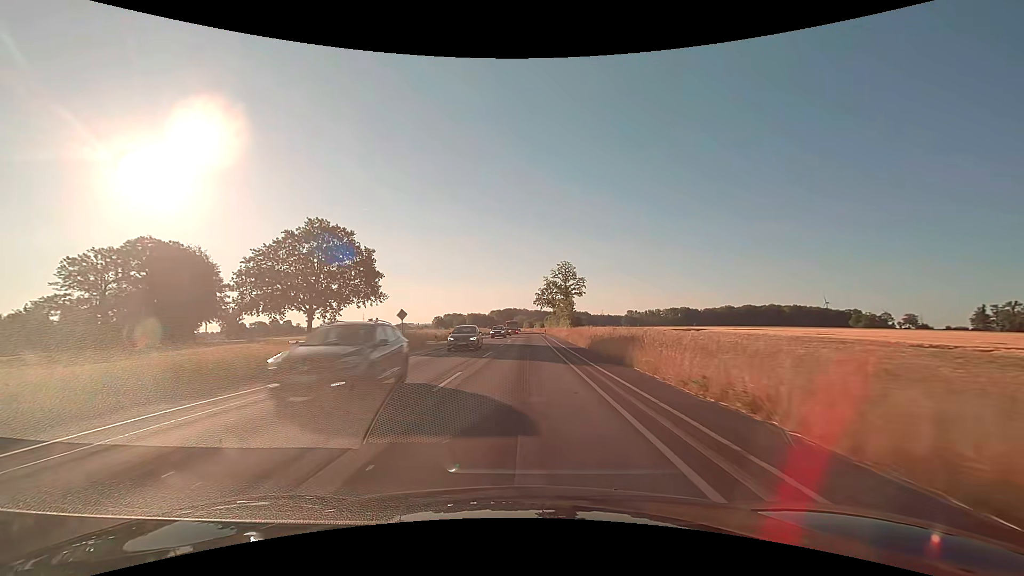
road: secondary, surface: asphalt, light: Day
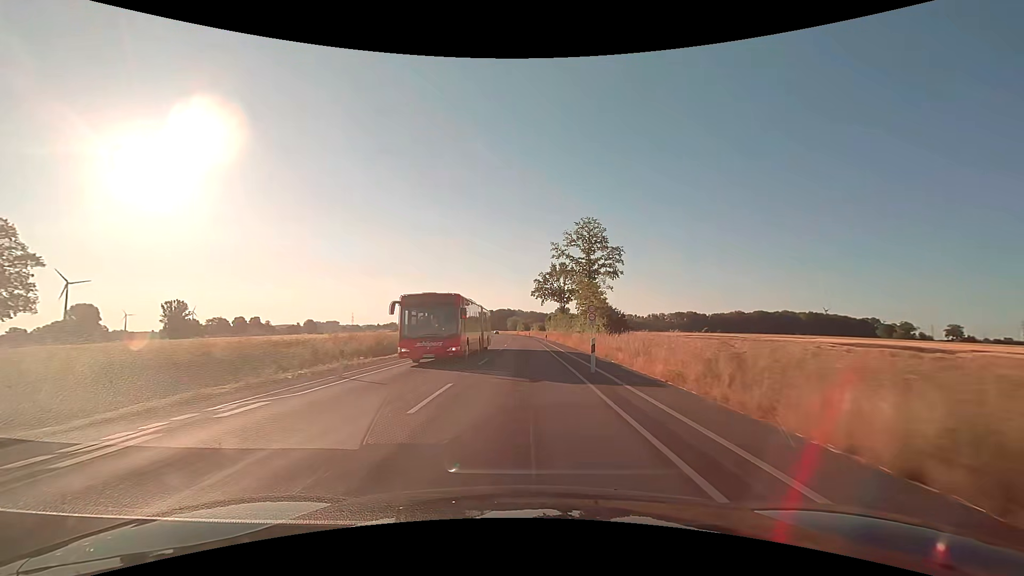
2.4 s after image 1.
(+0.5, +50.1) m; +1°
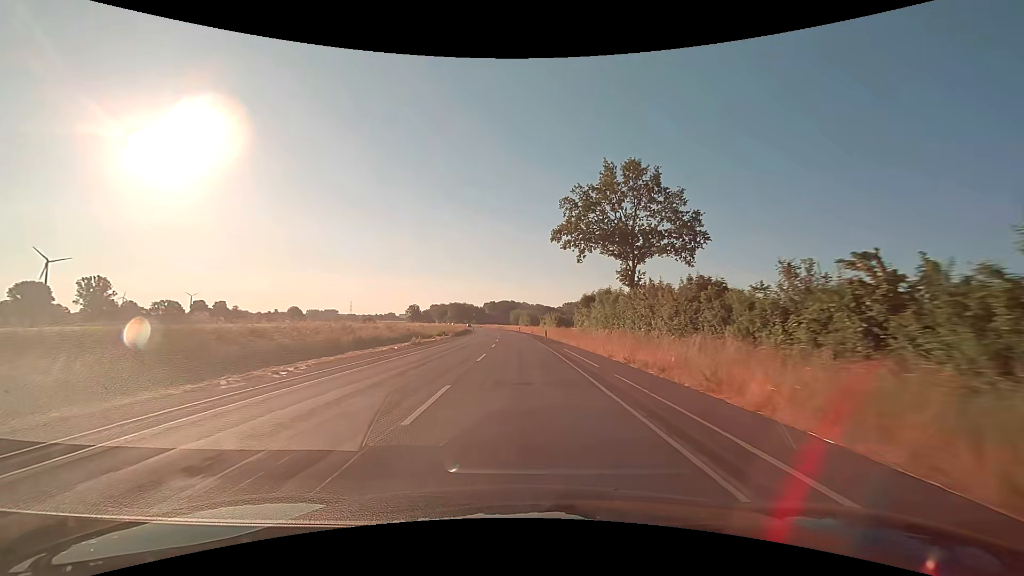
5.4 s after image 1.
(-0.1, +62.7) m; 0°
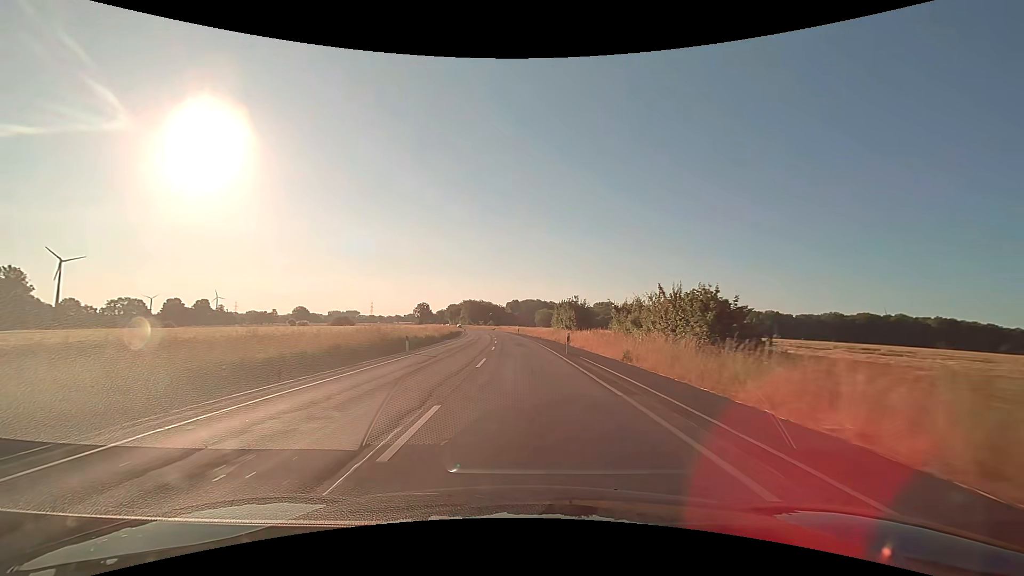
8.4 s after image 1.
(-1.6, +62.8) m; -3°
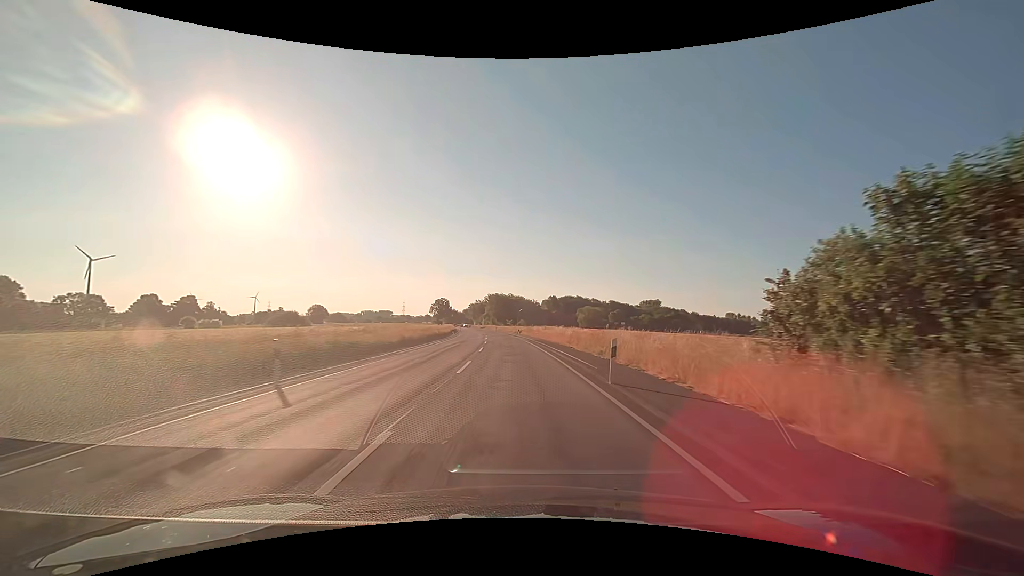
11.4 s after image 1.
(-1.8, +62.4) m; -4°
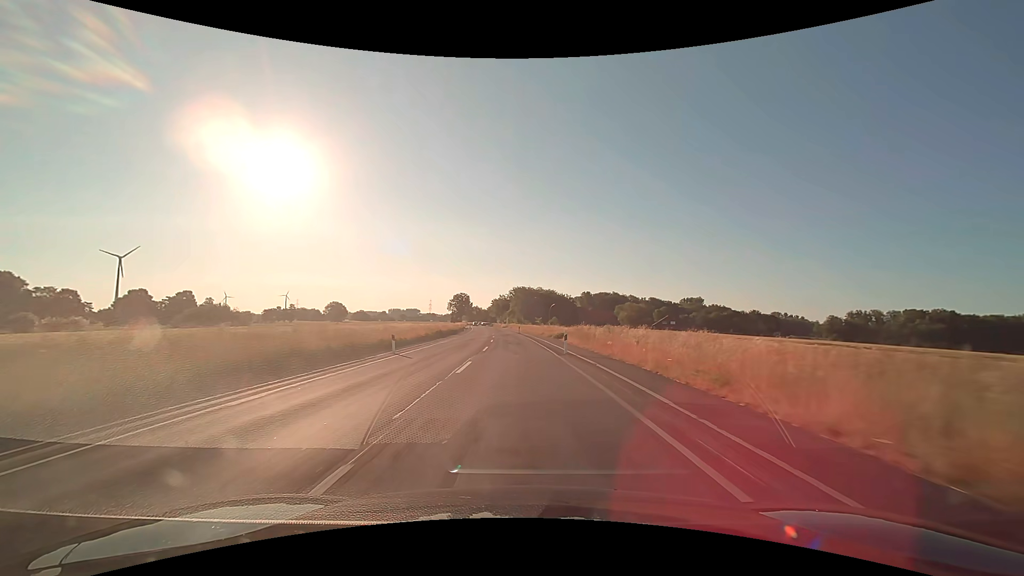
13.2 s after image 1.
(-1.1, +36.8) m; -3°
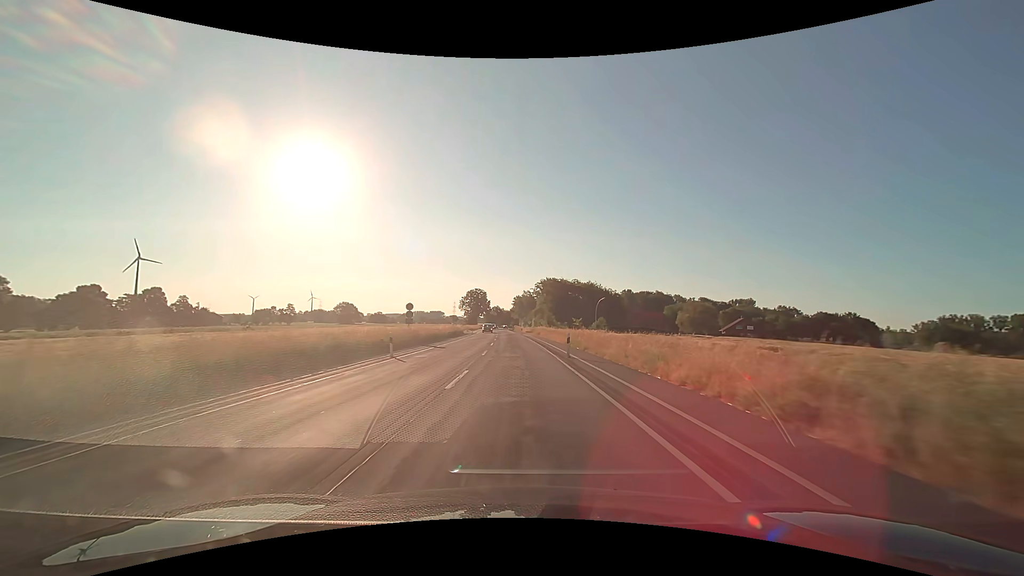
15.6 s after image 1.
(-1.4, +49.4) m; -3°
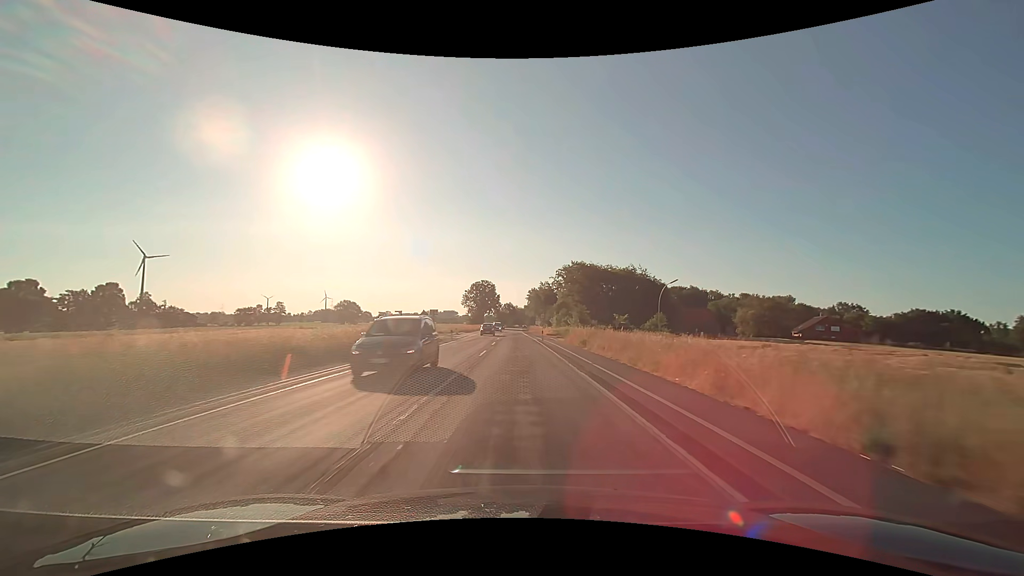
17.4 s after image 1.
(-0.6, +37.1) m; -2°
(0, +10) (0, +20) (0, +30) (0, +40) (-1, +50) (-1, +60) (-1, +70) (-1, +80) (-2, +90) (-2, +100) m
